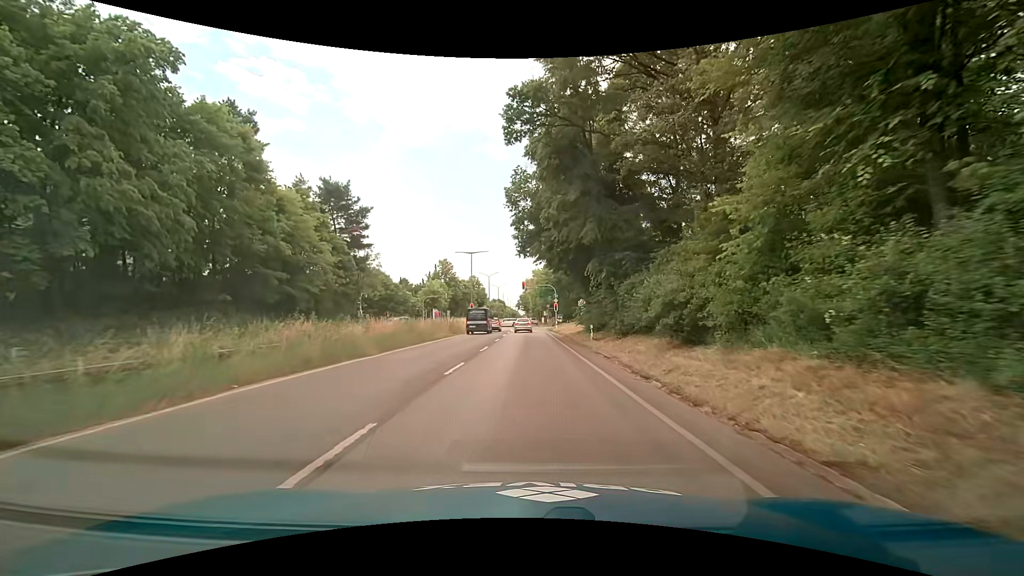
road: trunk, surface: asphalt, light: Day
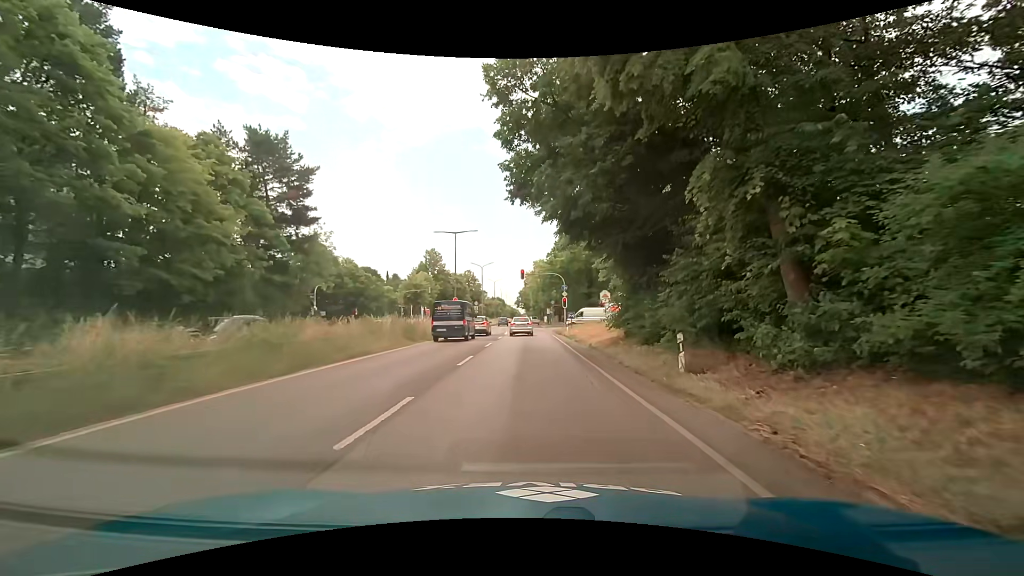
(-0.2, +15.1) m; 0°
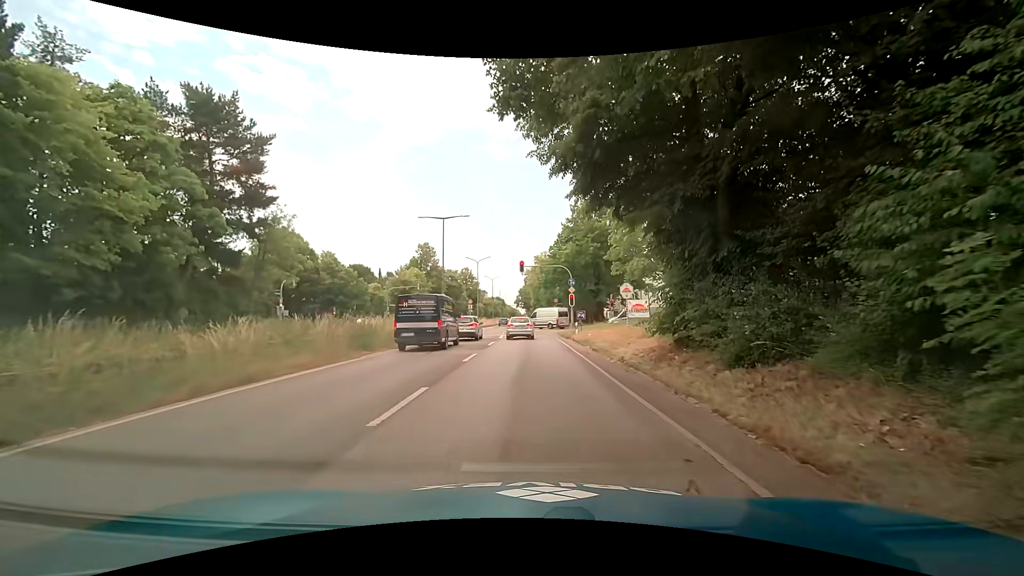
(0.0, +7.6) m; 0°
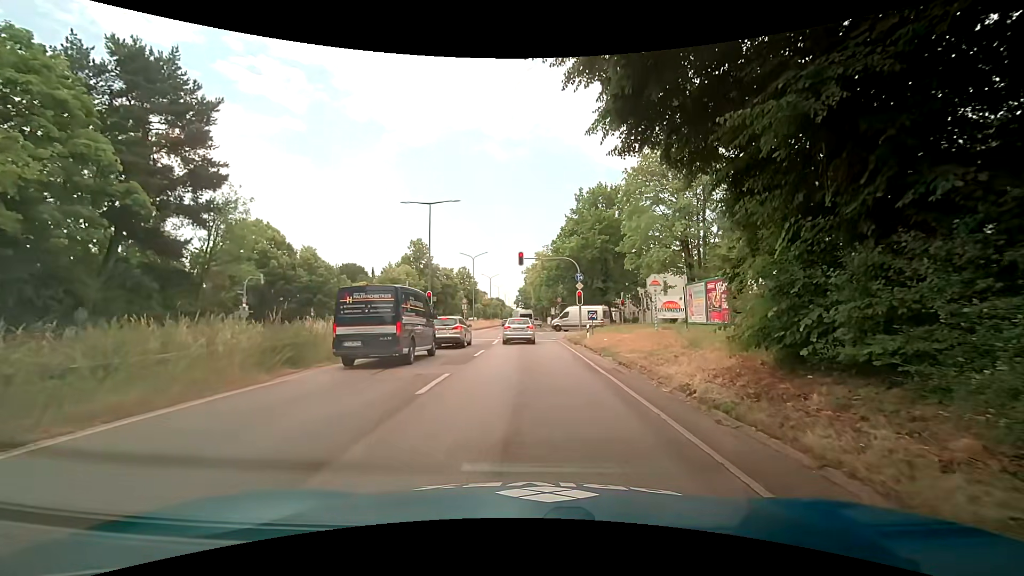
(-0.1, +6.2) m; 0°
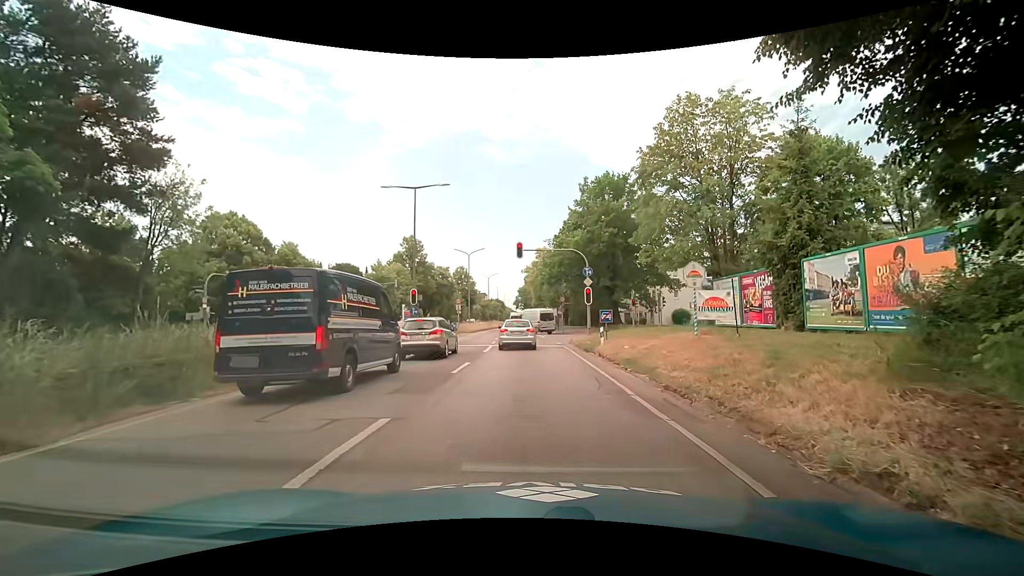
(-0.1, +5.1) m; 0°
